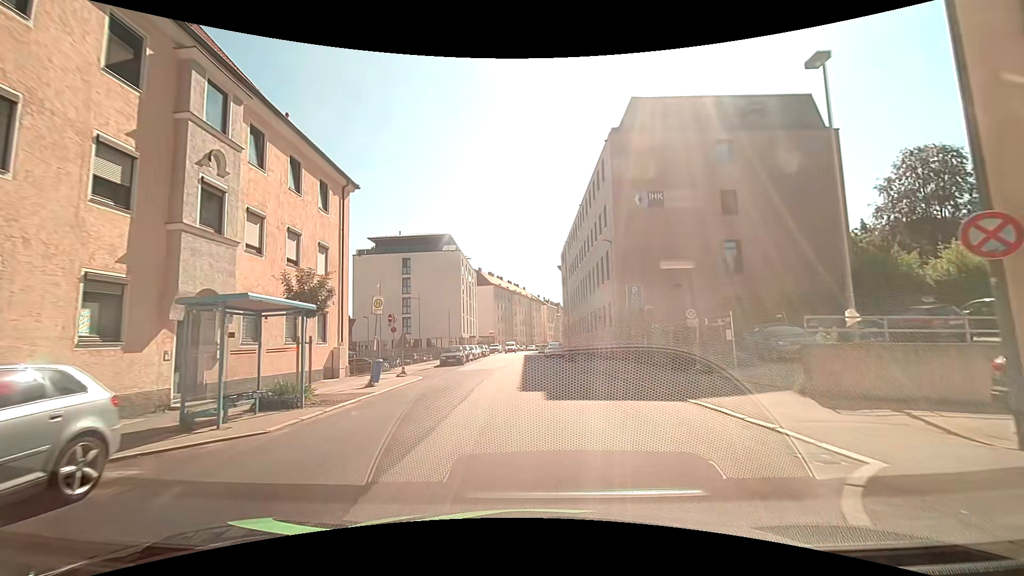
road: tertiary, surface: asphalt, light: Day
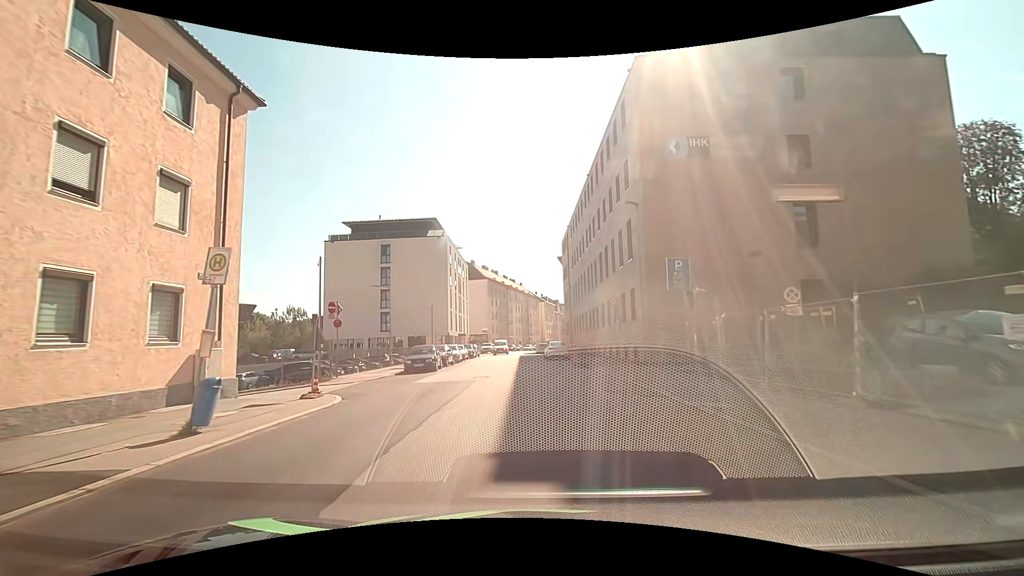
(+0.1, +9.2) m; 0°
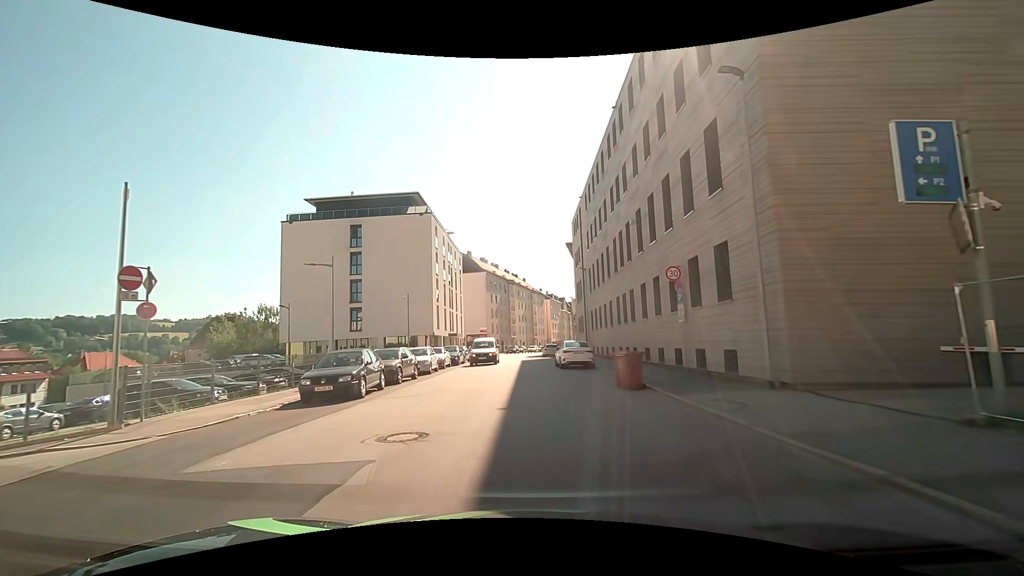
(+0.1, +12.3) m; 0°
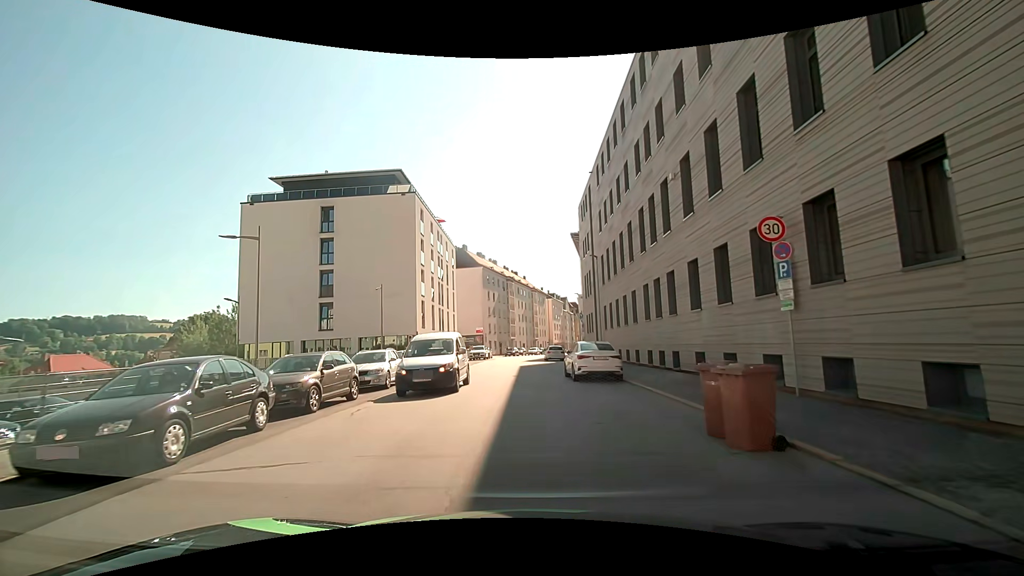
(0.0, +7.7) m; 0°
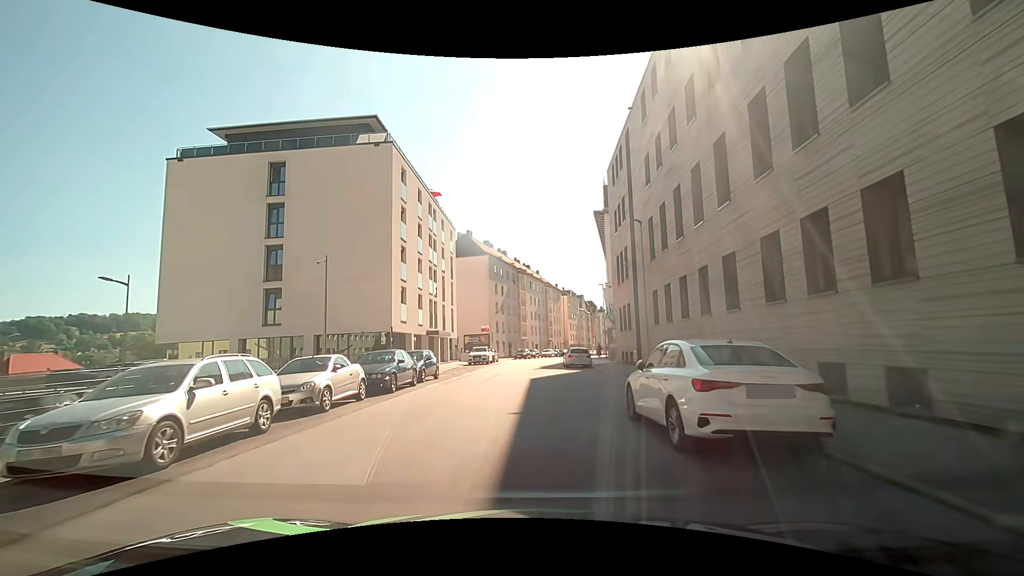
(-0.1, +11.6) m; -2°
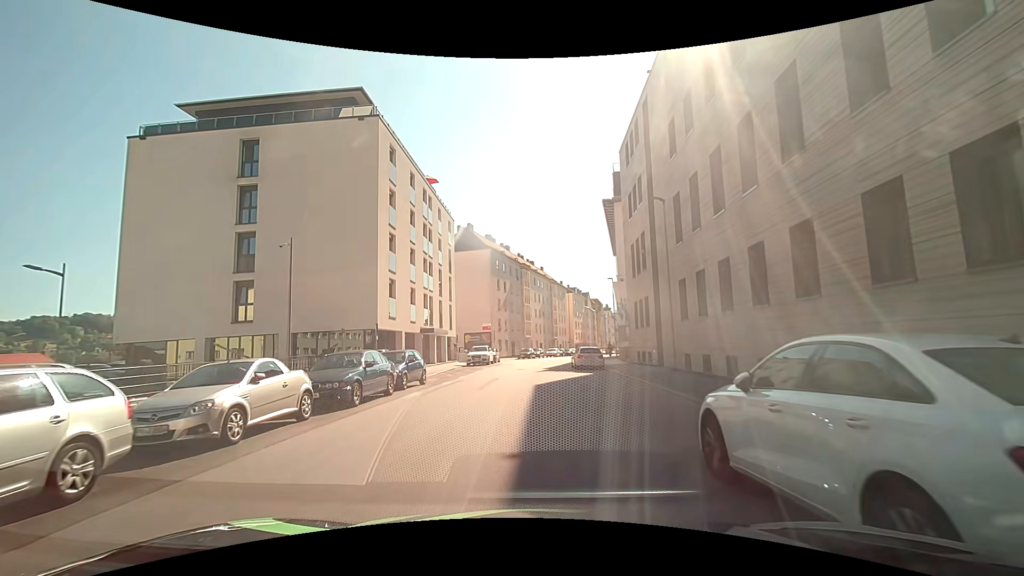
(0.0, +3.9) m; 0°
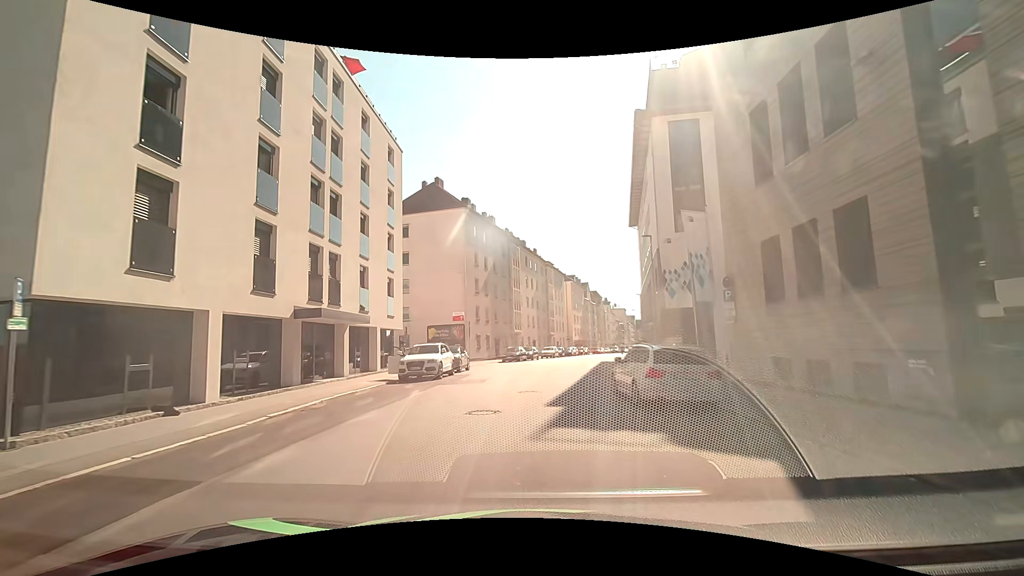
(0.0, +19.4) m; +1°
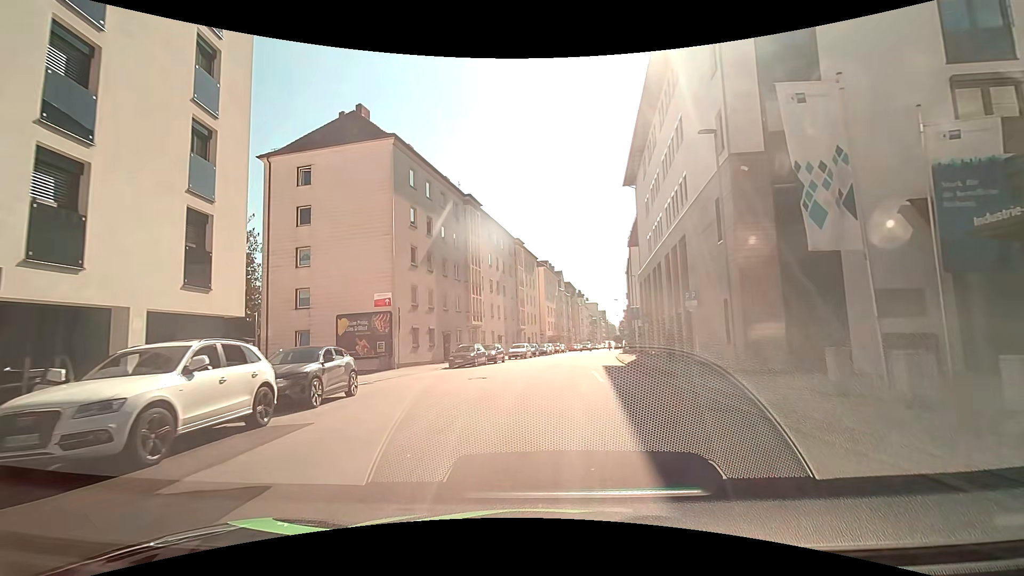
(+0.2, +15.8) m; +2°
(0, +10) (+1, +20) (+2, +30) (+4, +40) (+6, +50) (+8, +59) (+10, +69) (+12, +79) (+14, +89) (+16, +99) m
